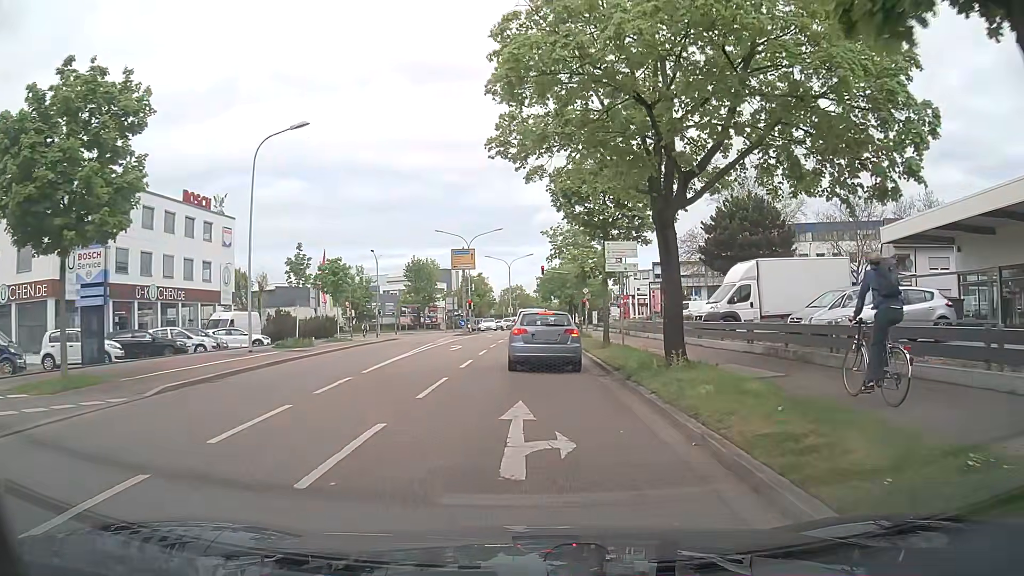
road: secondary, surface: asphalt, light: Day
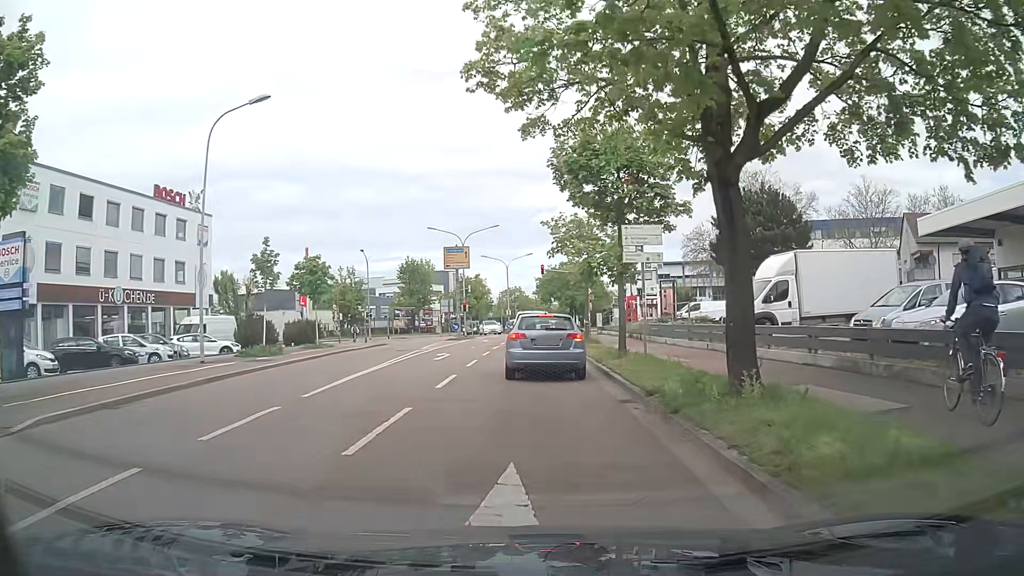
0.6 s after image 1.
(0.0, +4.1) m; -1°
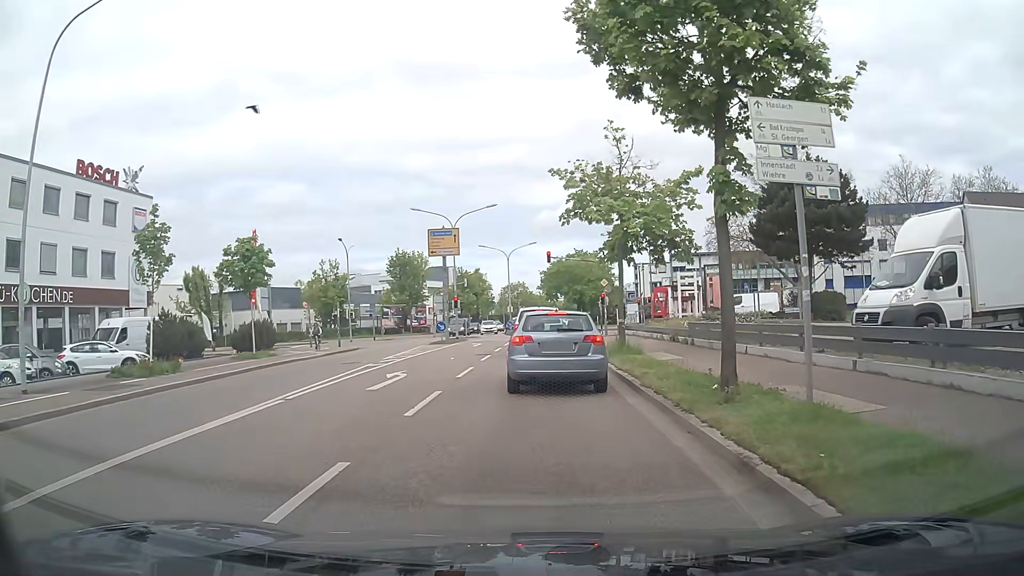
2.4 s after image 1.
(+0.1, +9.5) m; +2°
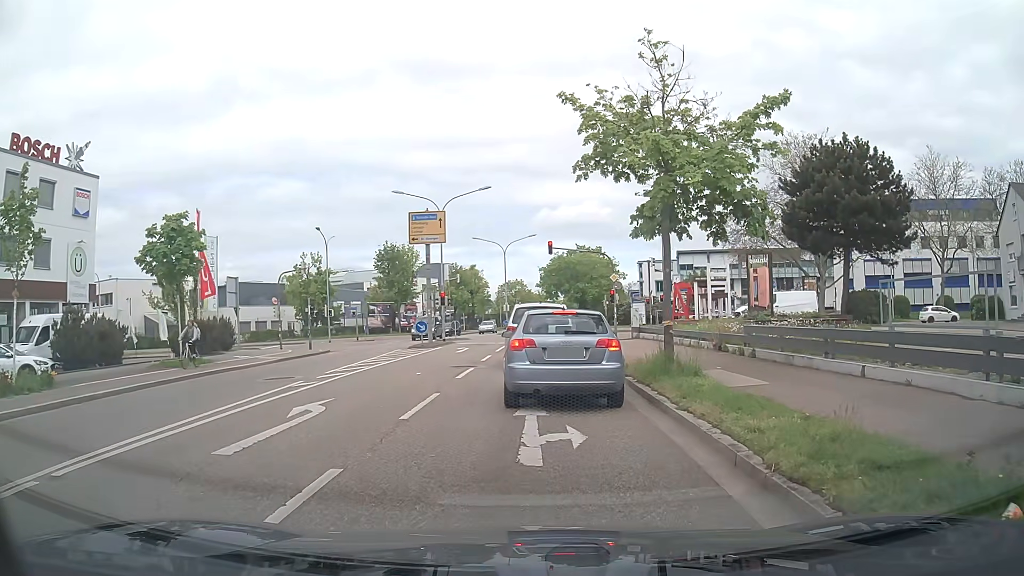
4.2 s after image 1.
(-0.2, +6.3) m; 0°
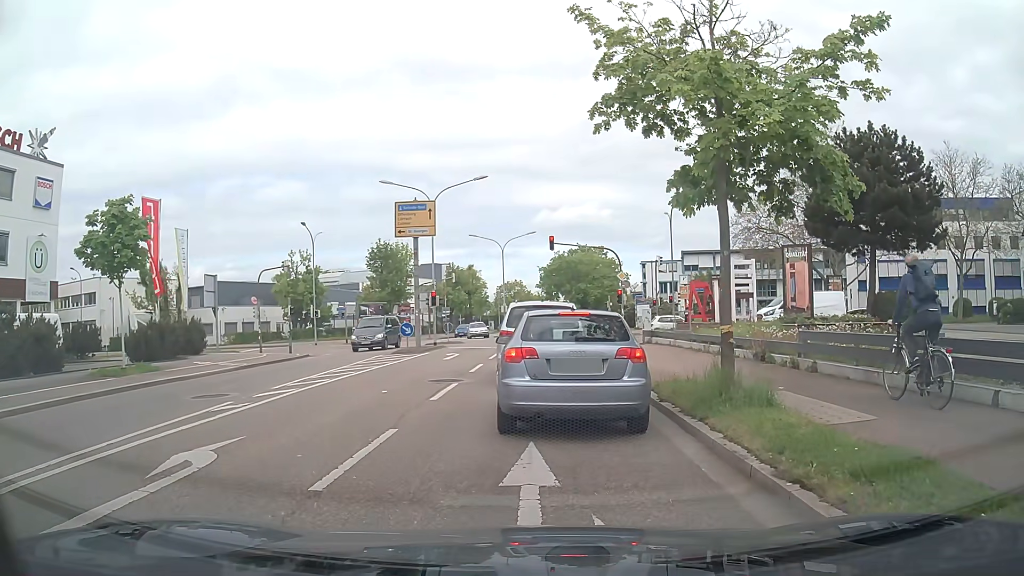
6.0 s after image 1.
(-0.1, +3.6) m; -2°
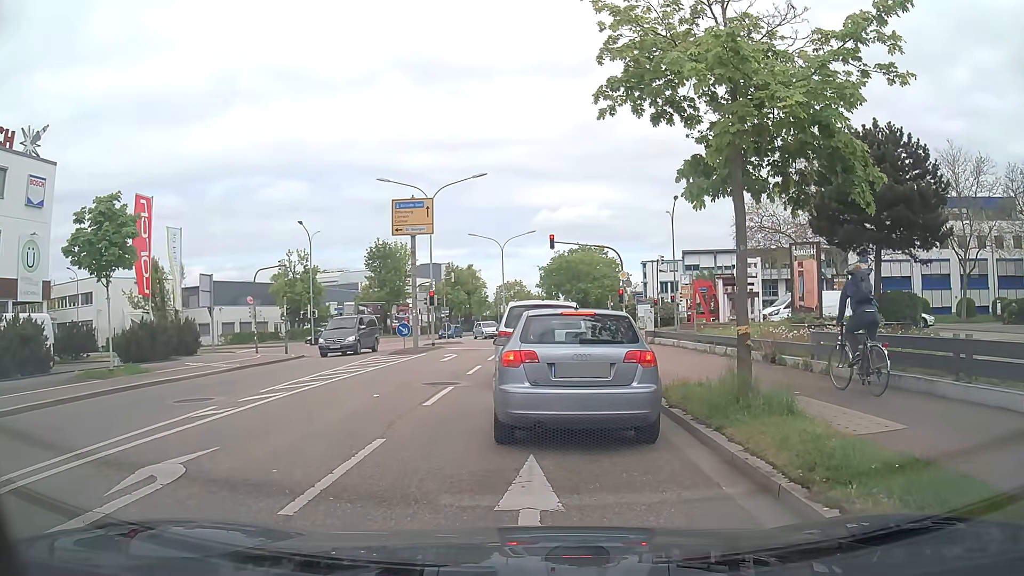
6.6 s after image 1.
(0.0, +0.6) m; 0°
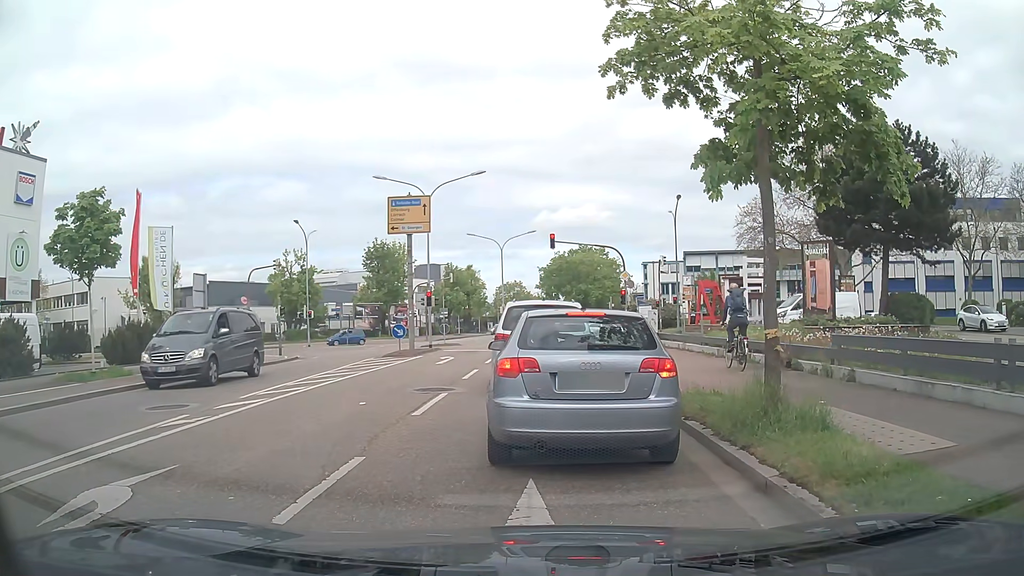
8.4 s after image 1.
(0.0, +0.9) m; 0°
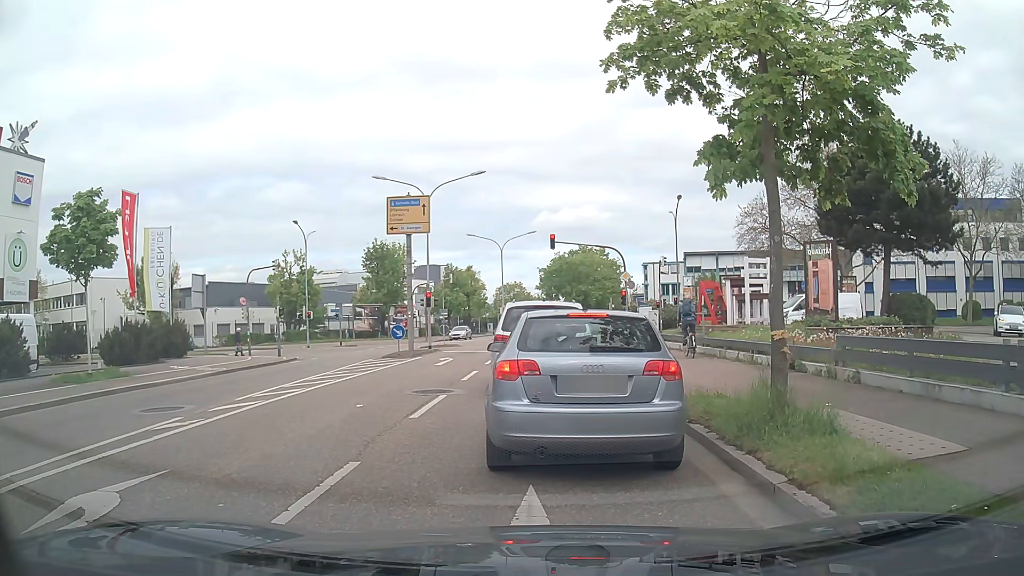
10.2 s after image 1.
(0.0, +0.2) m; 0°
(0, +10) (0, +20) (+1, +30) (+1, +40) (+1, +50) (+1, +60) (+2, +70) (+2, +80) (+2, +90) (+2, +100) m
